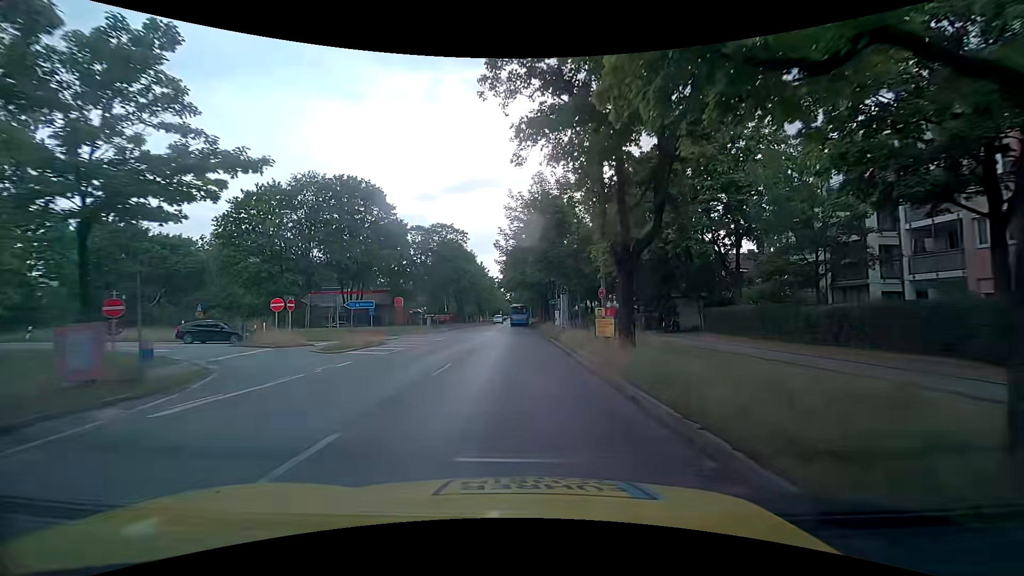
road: tertiary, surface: asphalt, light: Day
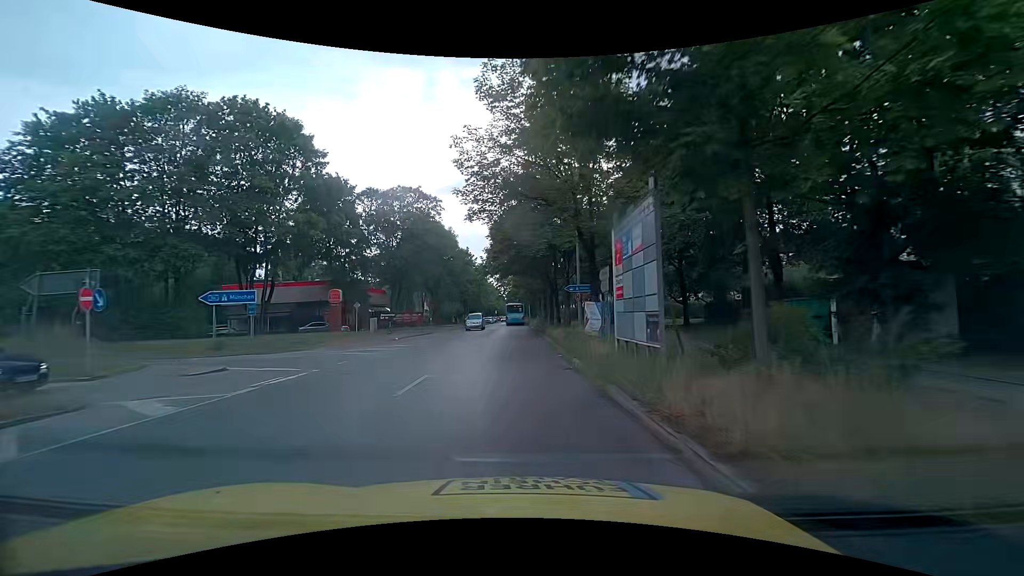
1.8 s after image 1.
(+0.2, +21.3) m; +1°
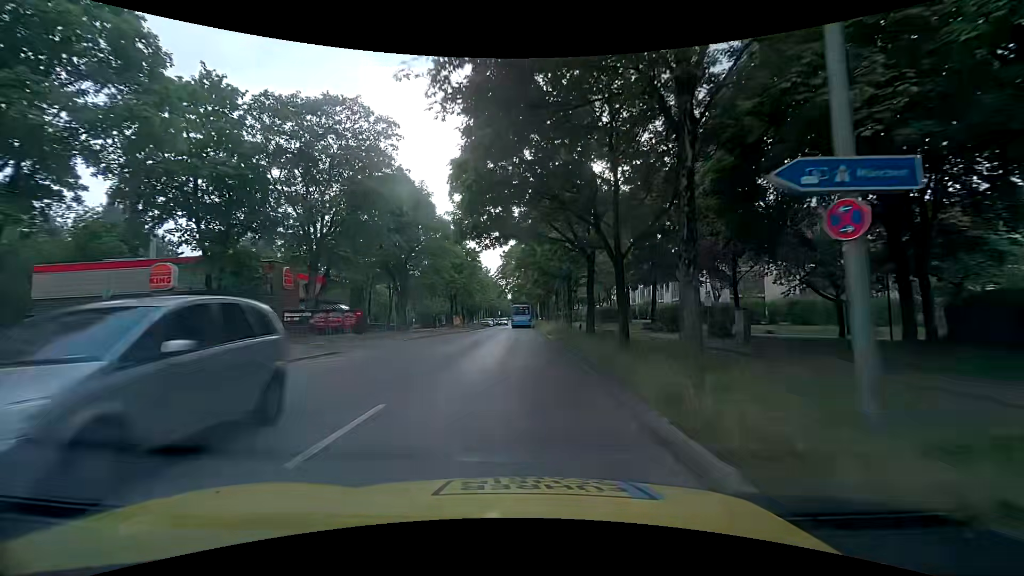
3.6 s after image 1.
(-0.3, +22.2) m; 0°
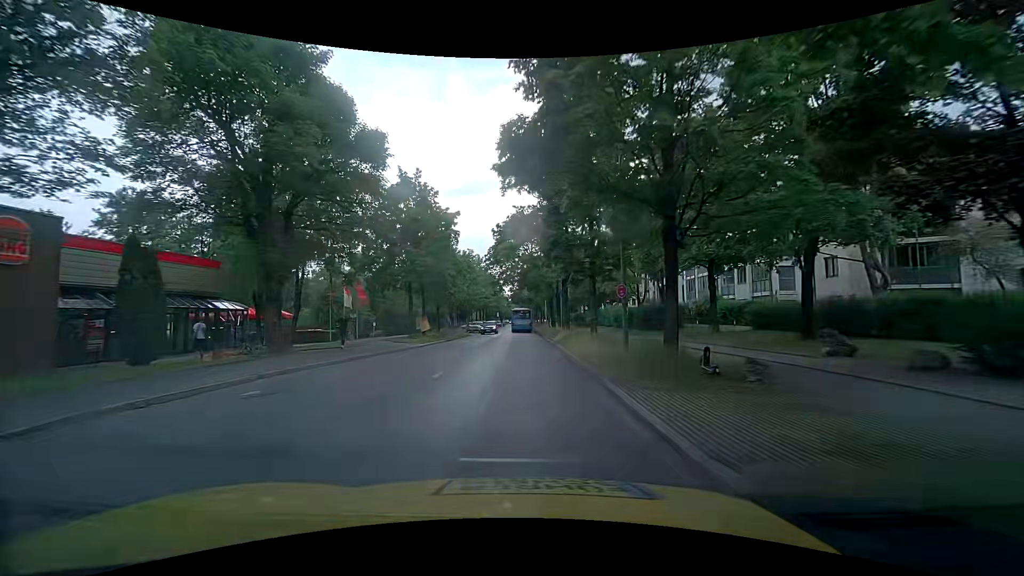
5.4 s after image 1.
(-0.3, +22.8) m; 0°
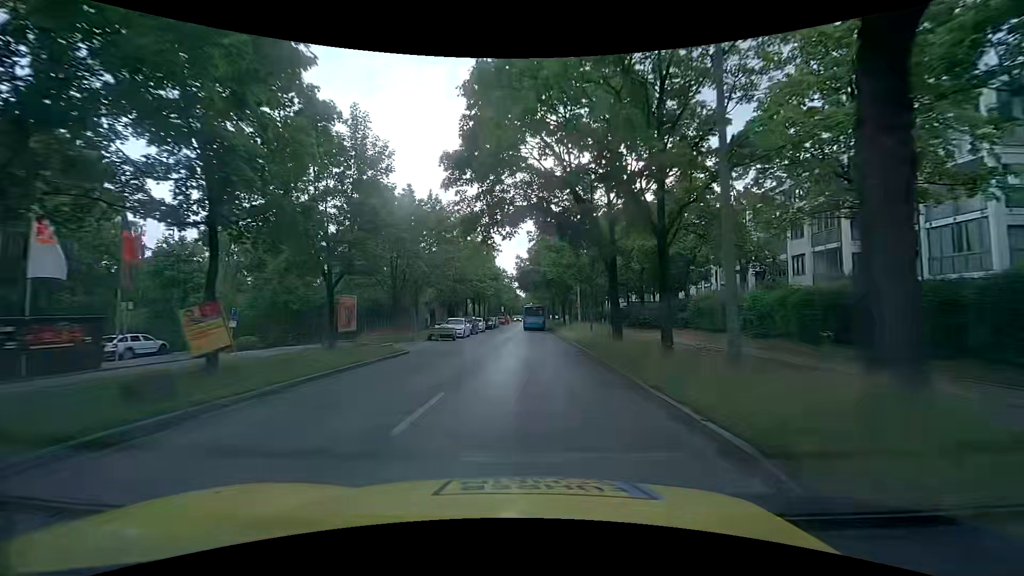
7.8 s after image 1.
(-0.7, +30.9) m; -2°
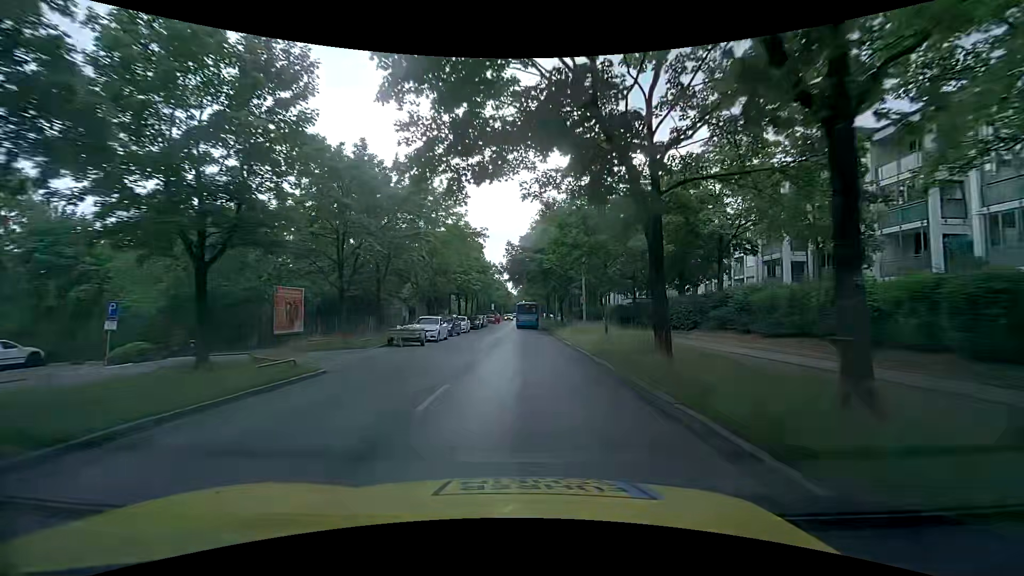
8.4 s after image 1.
(+0.1, +7.9) m; +1°
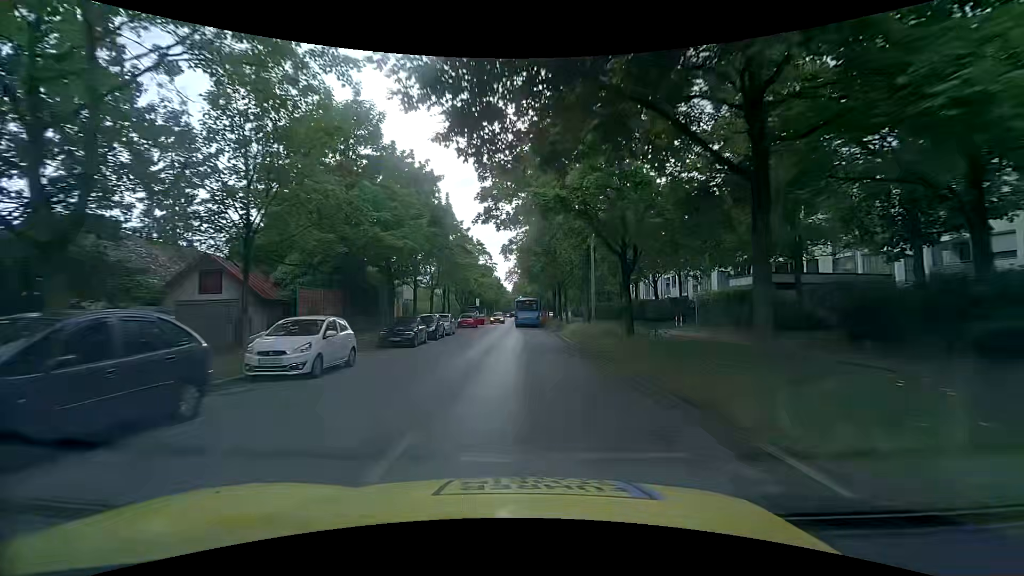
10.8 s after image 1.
(0.0, +31.9) m; +1°
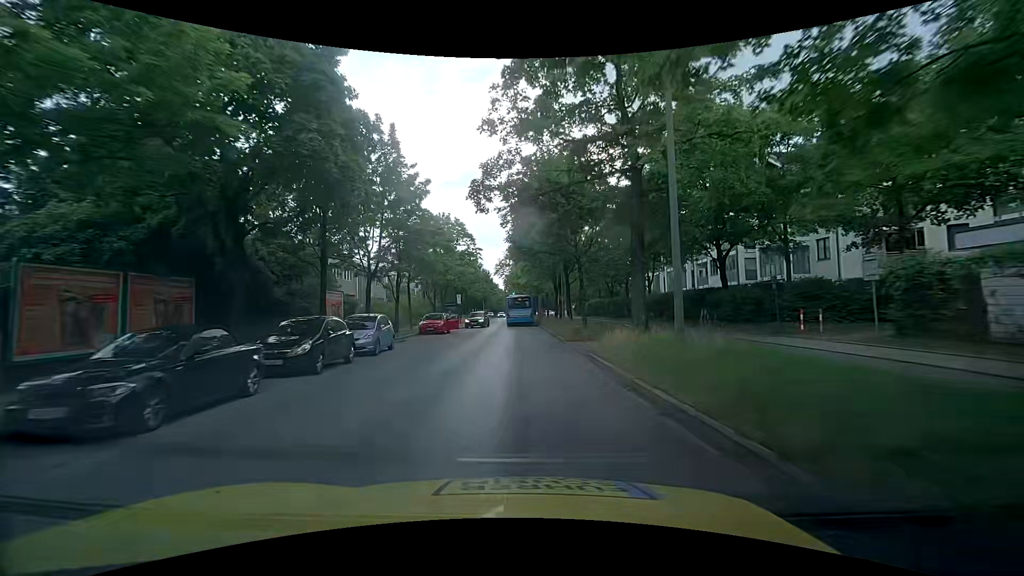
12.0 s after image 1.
(0.0, +16.0) m; 0°
(0, +10) (0, +20) (0, +30) (0, +40) (0, +50) (-1, +60) (-1, +70) (-1, +80) (-1, +90) (-1, +100) m
